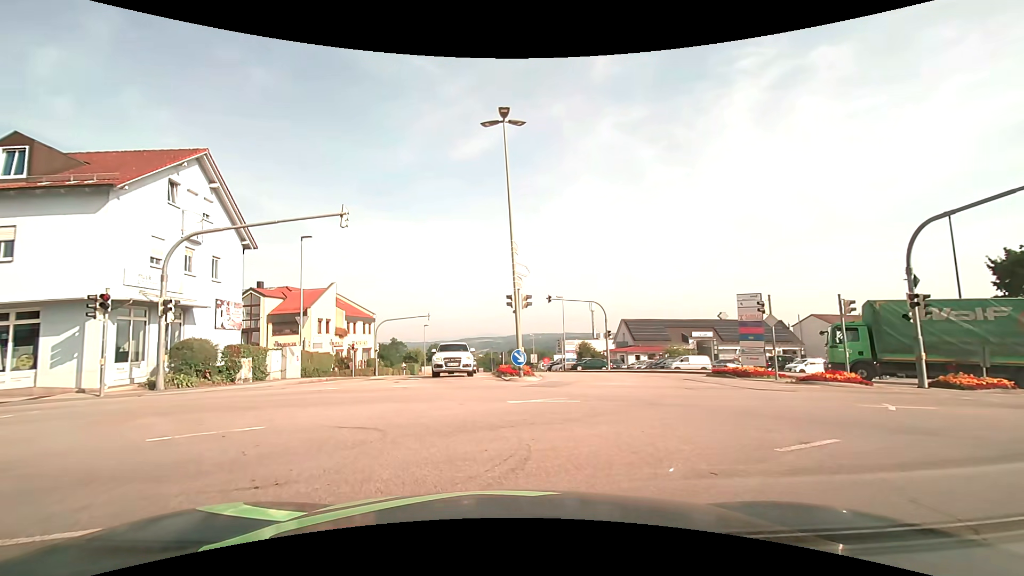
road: residential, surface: asphalt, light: Day
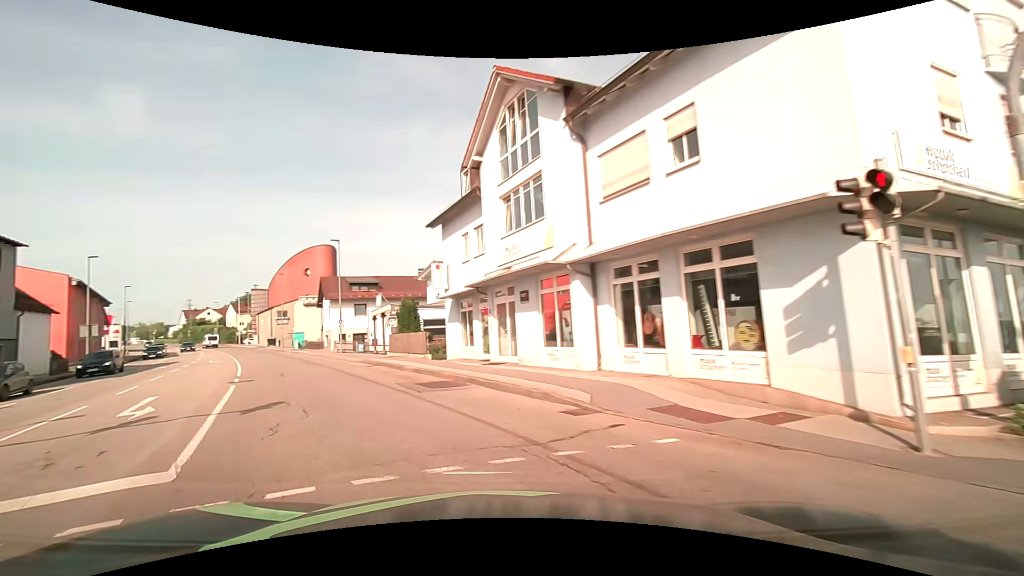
(-7.3, +12.2) m; -69°
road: tertiary
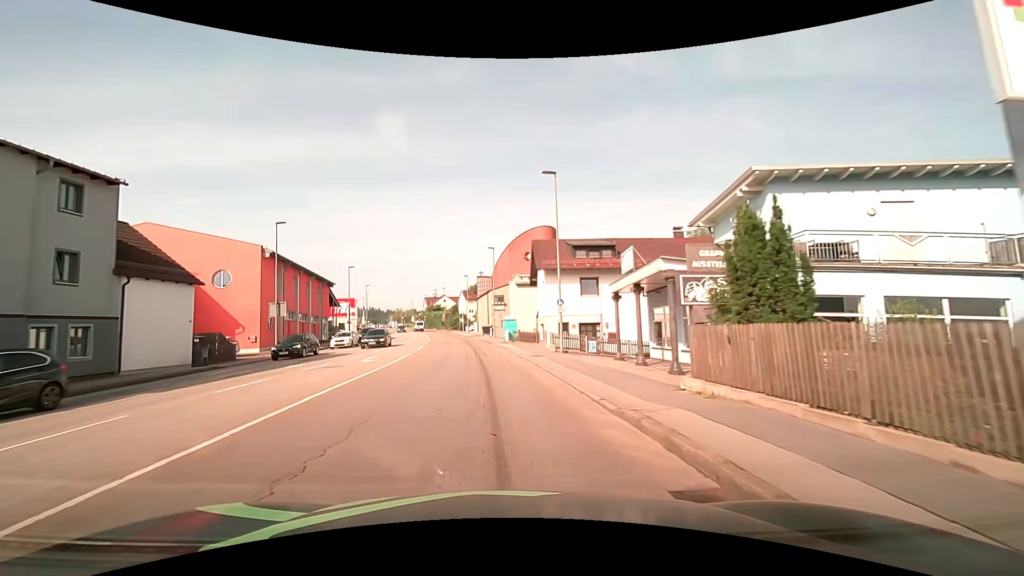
(-5.6, +18.9) m; -26°
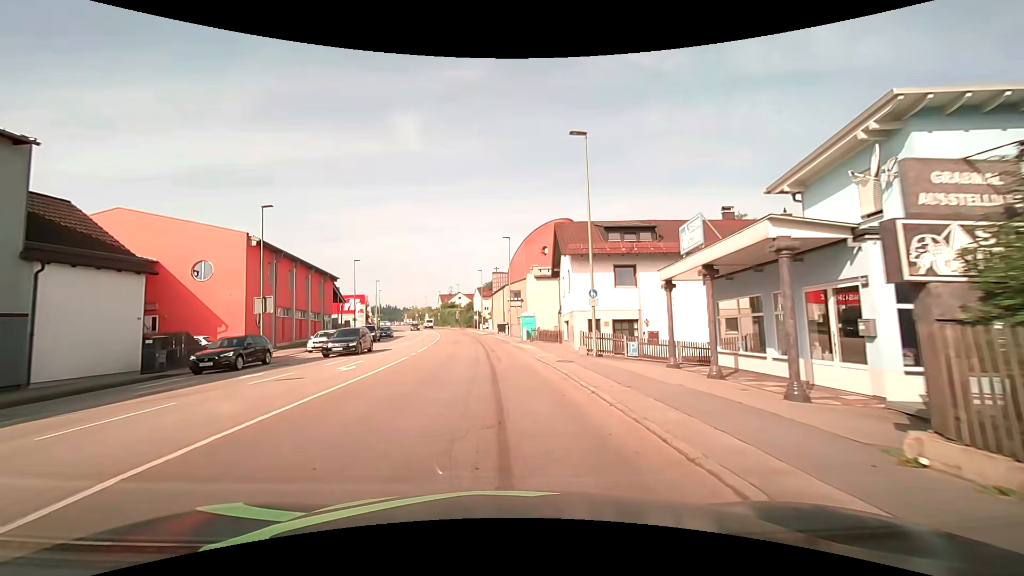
(-0.1, +5.3) m; -2°
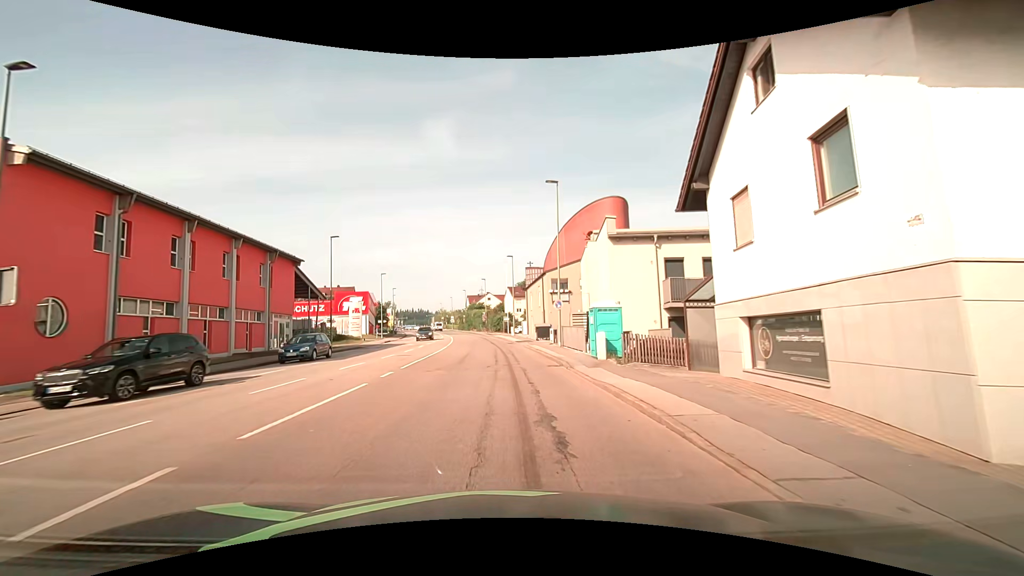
(-0.8, +20.9) m; -3°
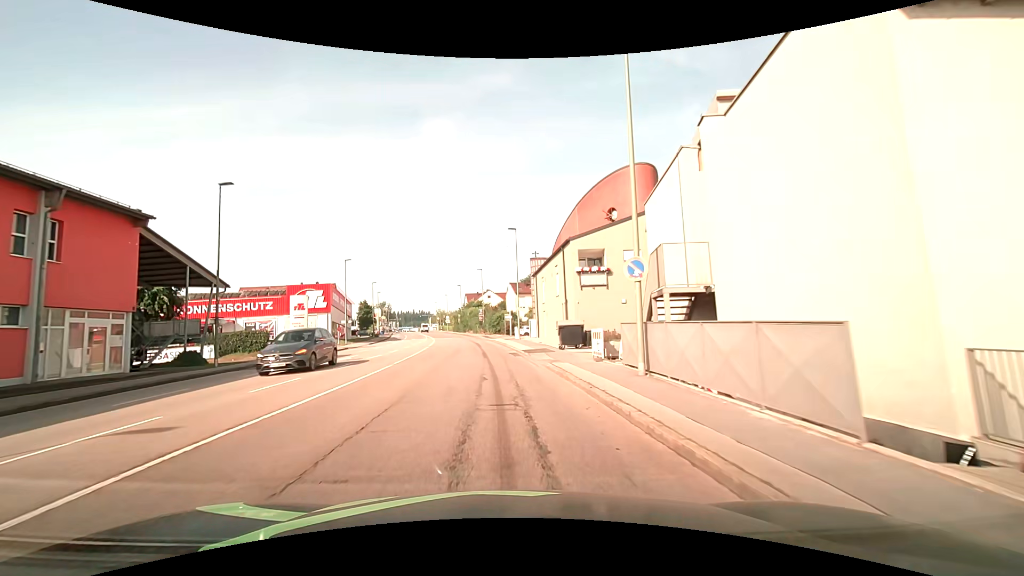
(-0.2, +18.2) m; -1°
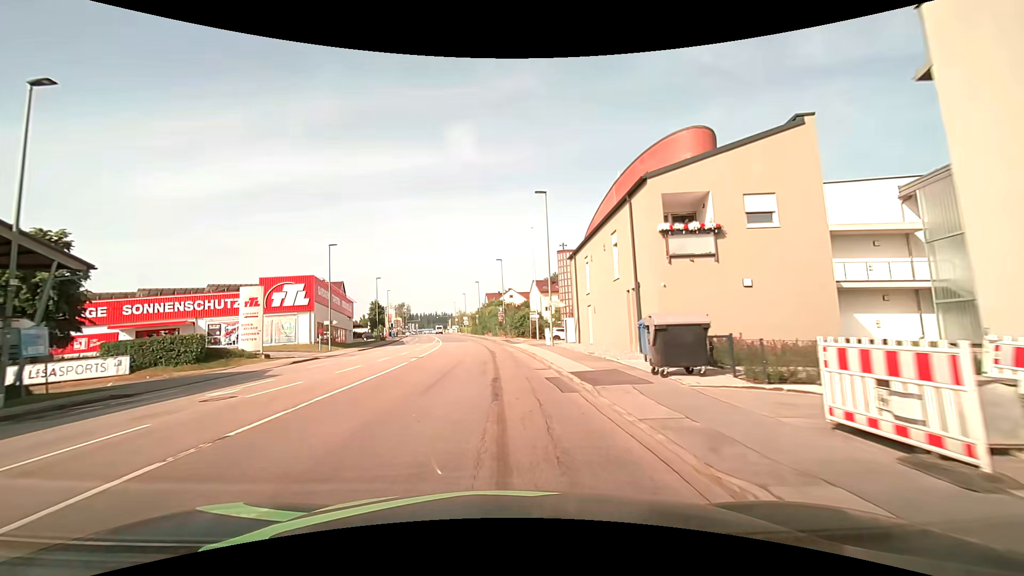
(-0.2, +13.2) m; -2°
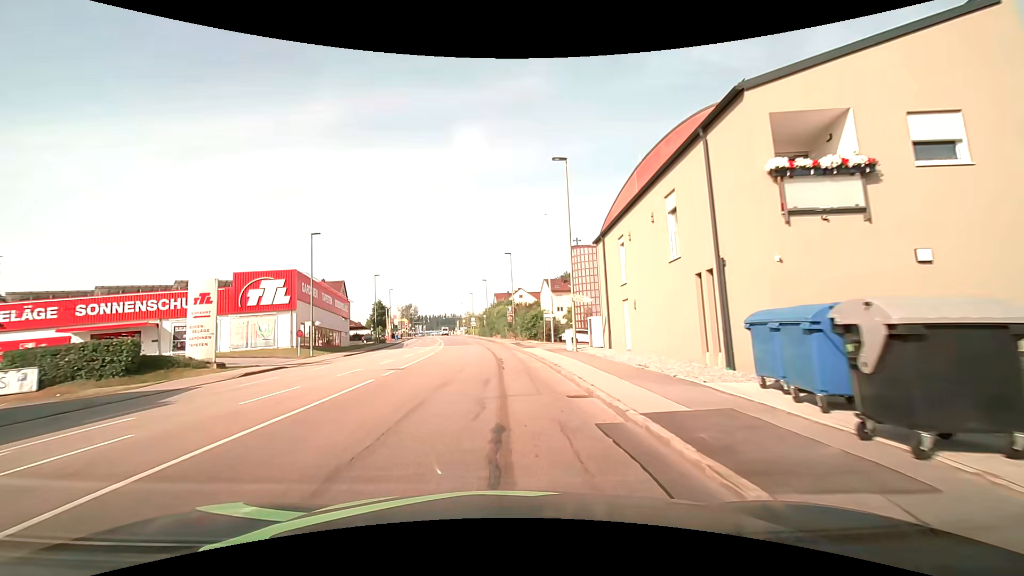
(-0.1, +6.8) m; -1°
(0, +10) (0, +20) (-1, +30) (-2, +40) (-2, +50) (-4, +60) (-5, +70) (-6, +80) (-7, +90) (-9, +100) m
